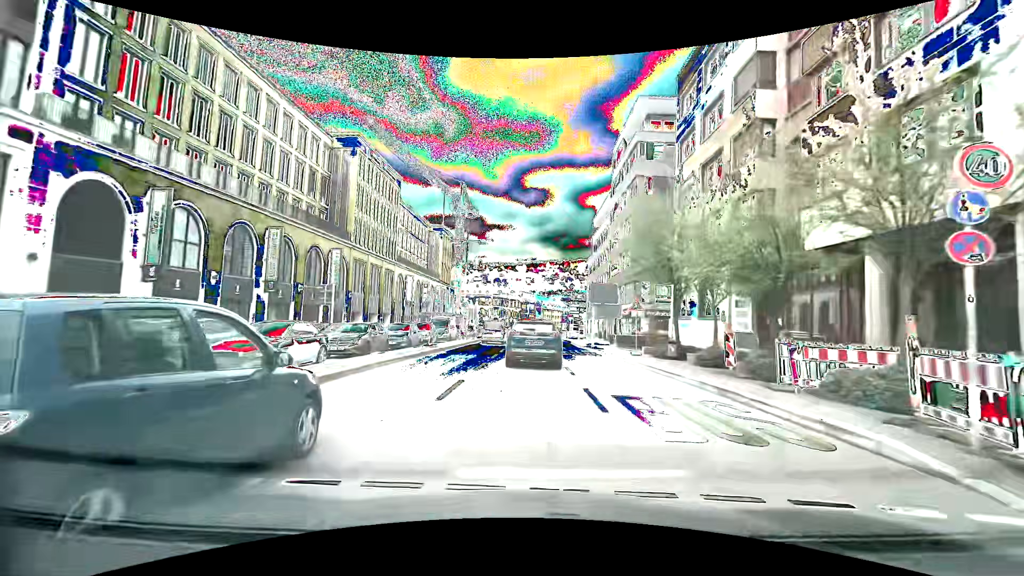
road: primary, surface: asphalt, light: Day
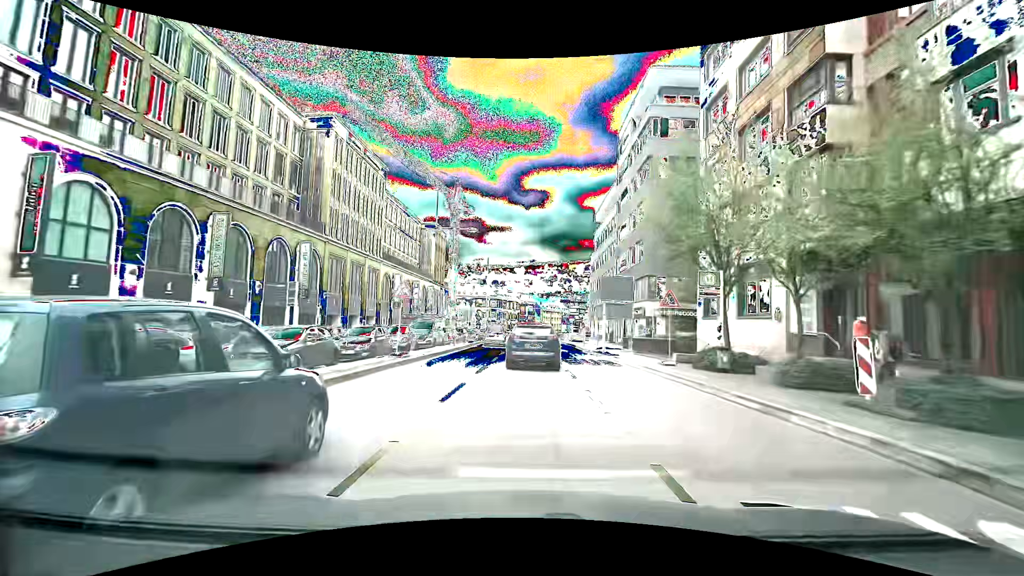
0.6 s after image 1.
(0.0, +6.1) m; 0°
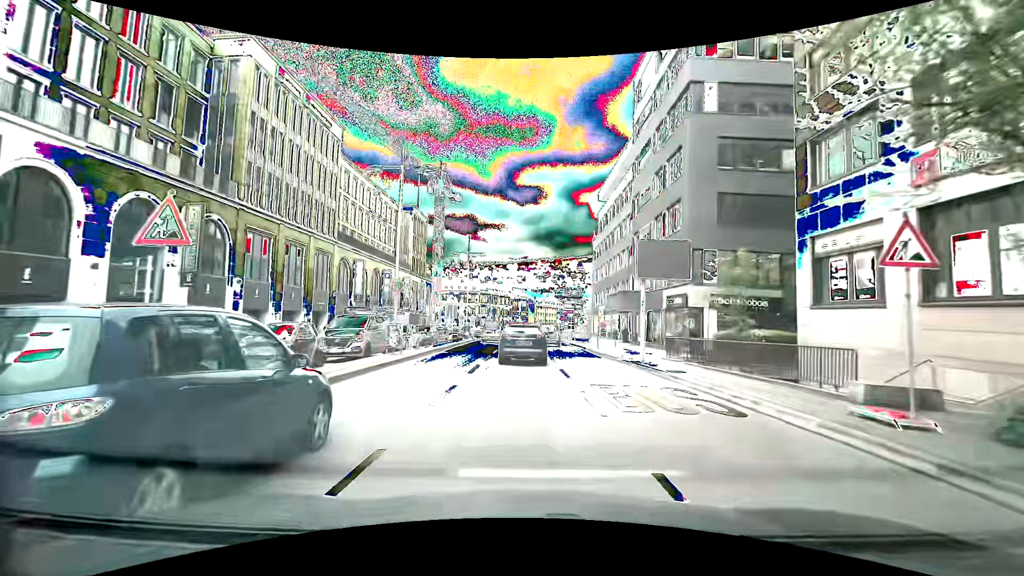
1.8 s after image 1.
(+0.1, +12.4) m; +1°
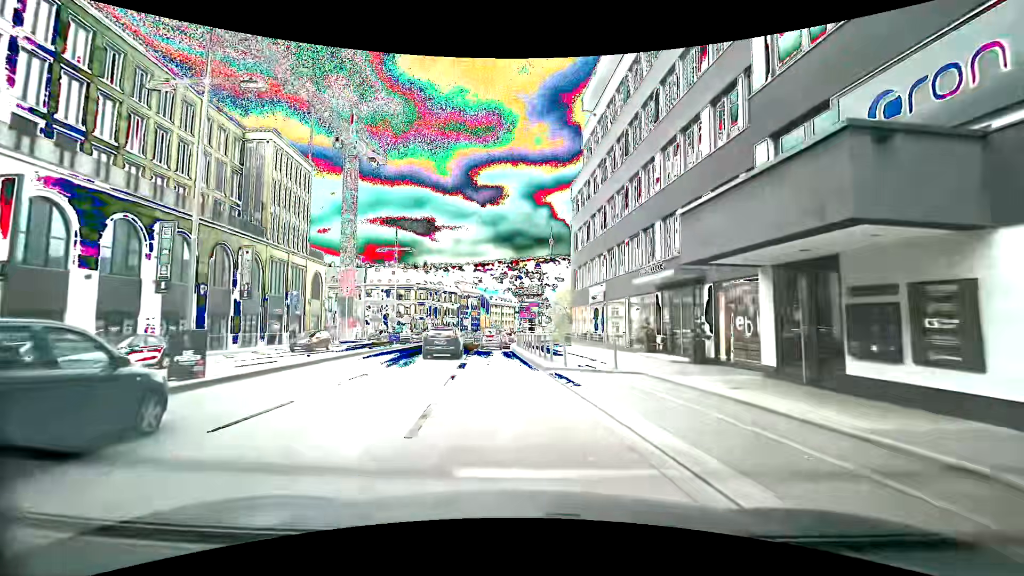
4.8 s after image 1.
(+1.8, +32.0) m; +4°
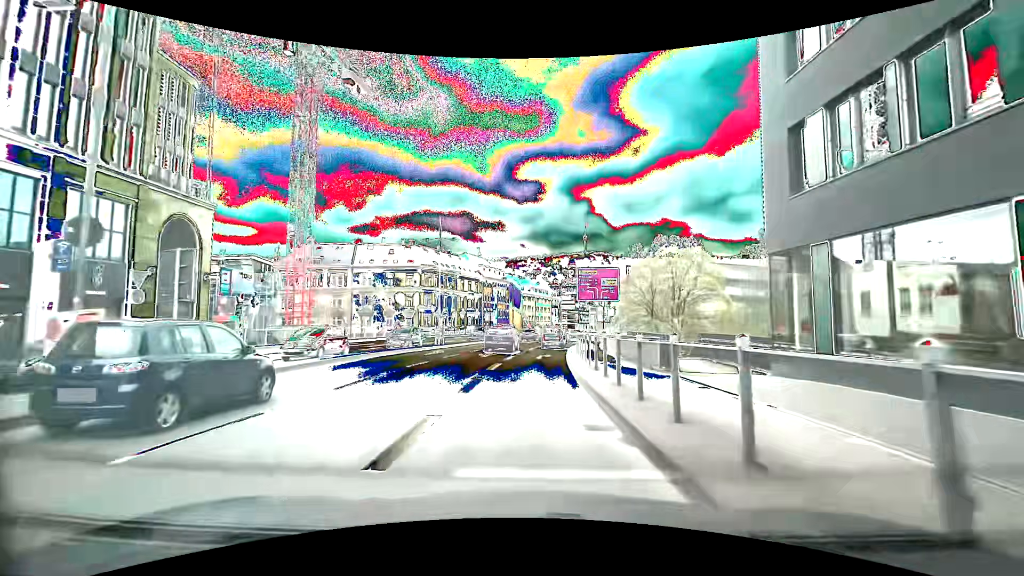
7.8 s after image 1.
(-1.6, +31.6) m; -3°
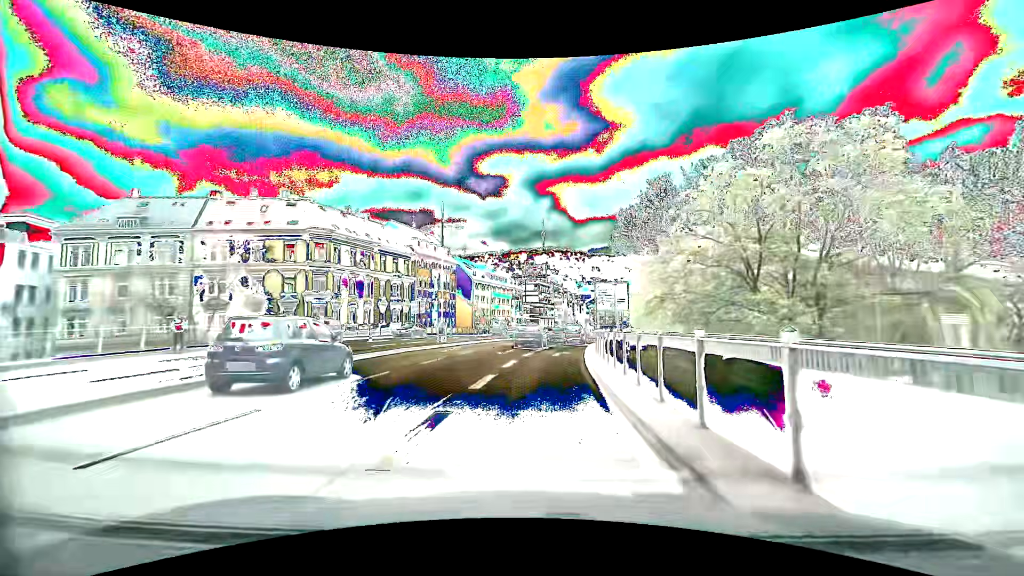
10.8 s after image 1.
(+1.0, +30.3) m; +4°
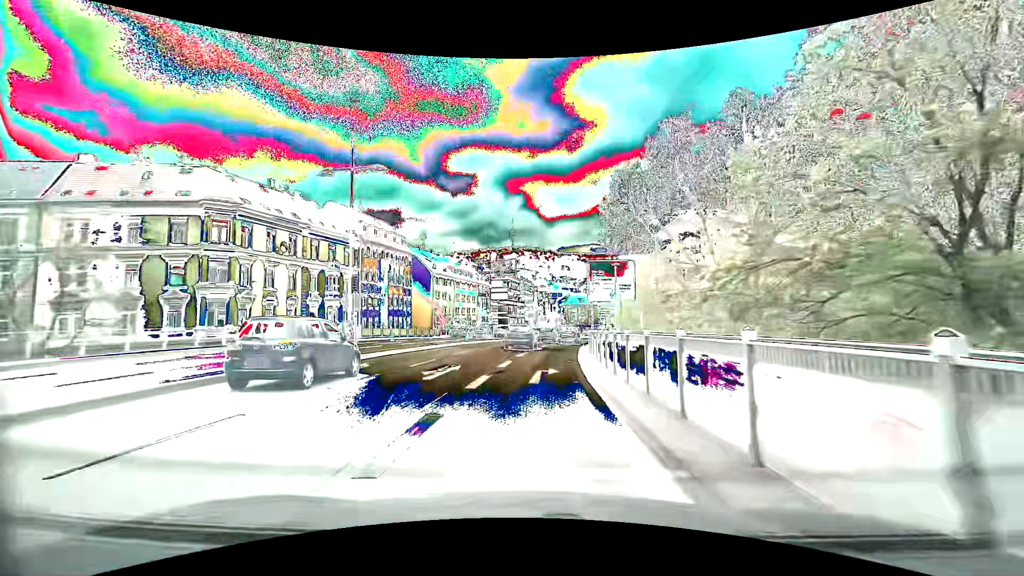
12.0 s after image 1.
(+0.5, +12.1) m; +4°
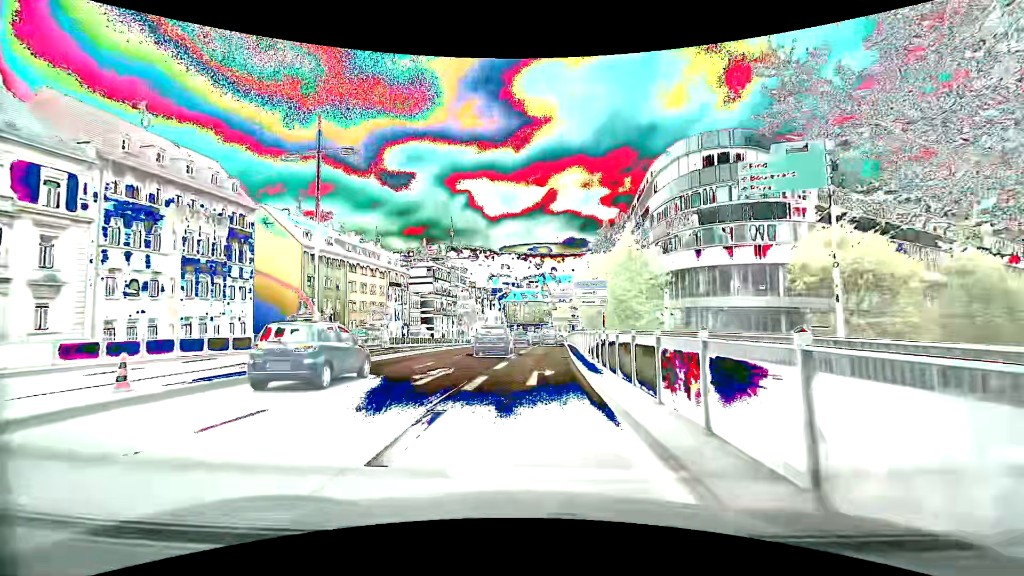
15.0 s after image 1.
(+1.6, +30.5) m; +7°
(0, +10) (+1, +20) (+1, +30) (+2, +40) (+2, +50) (+3, +60) (+4, +70) (+4, +80) (+6, +90) (+7, +100) m
